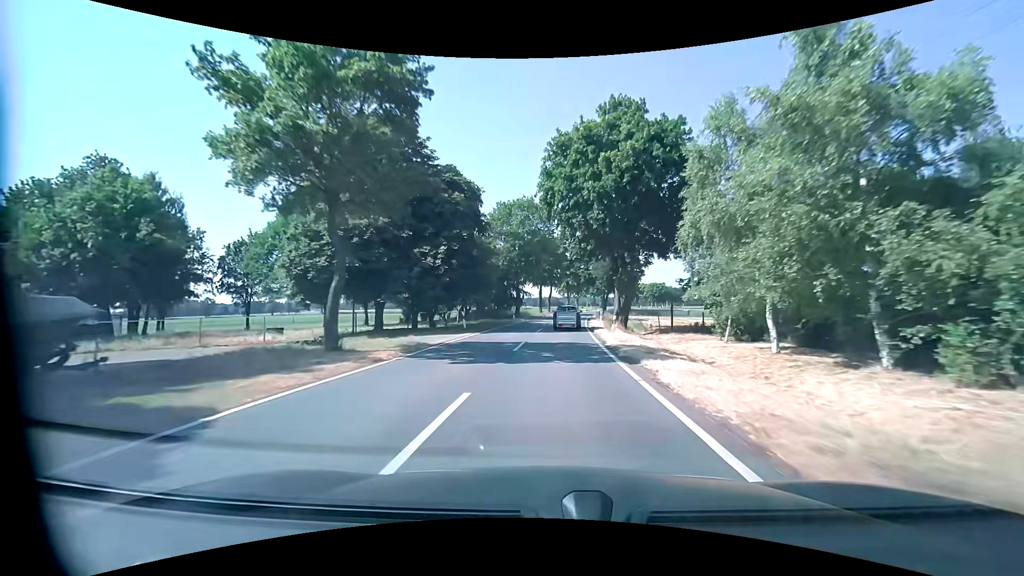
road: tertiary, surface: asphalt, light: Day
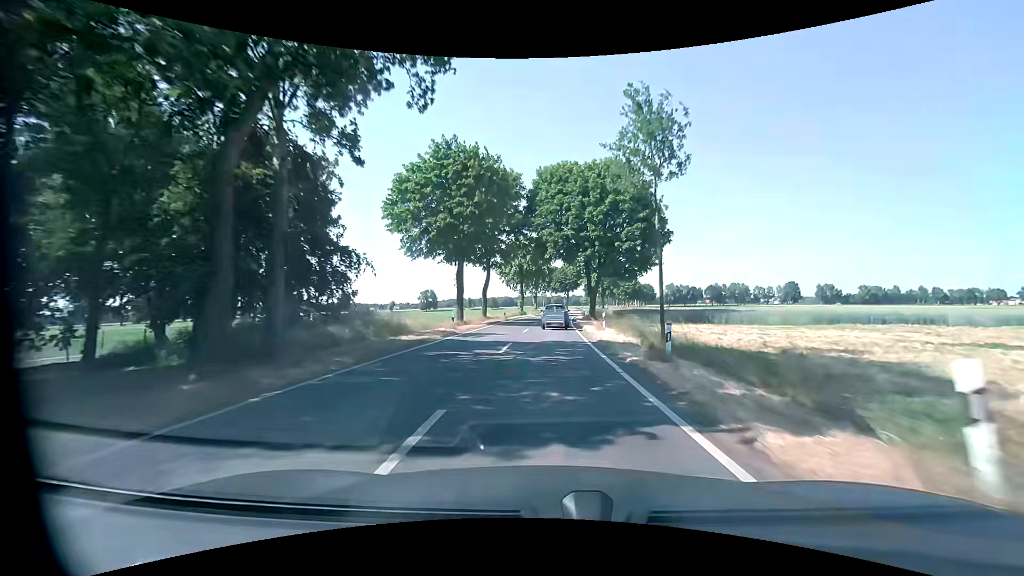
(+2.4, +48.9) m; +6°
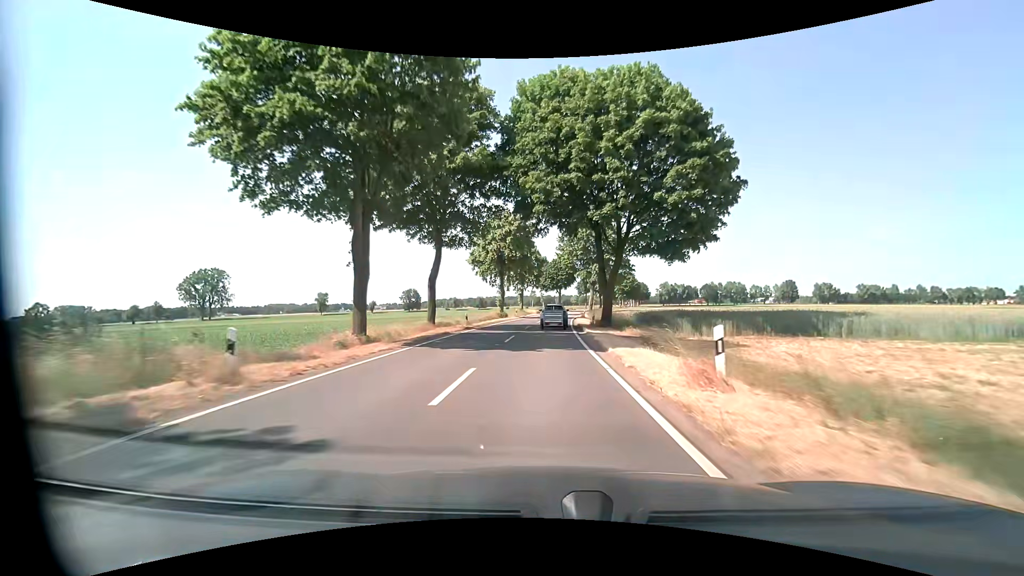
(+0.2, +19.5) m; +1°
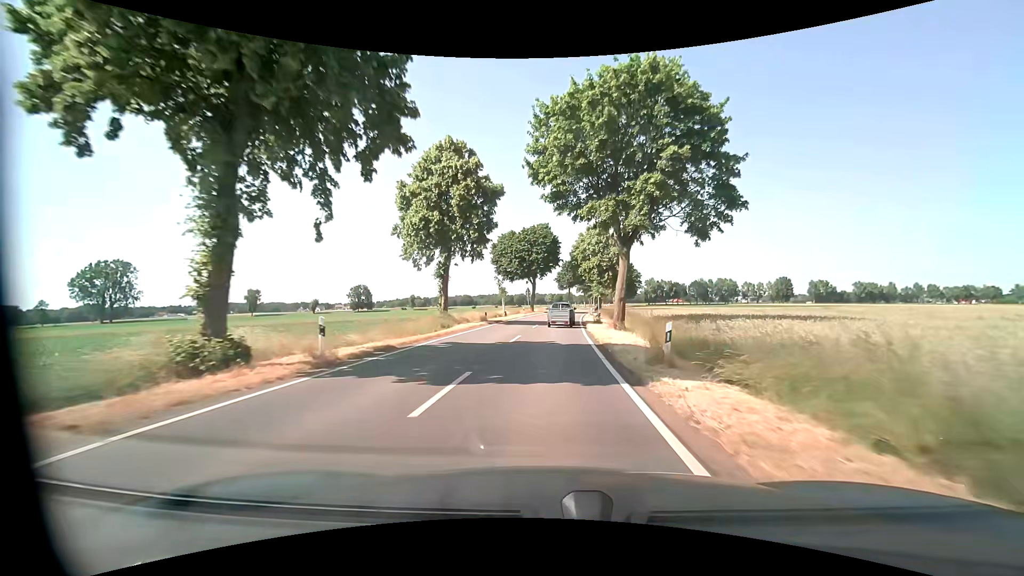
(+1.4, +48.5) m; +3°
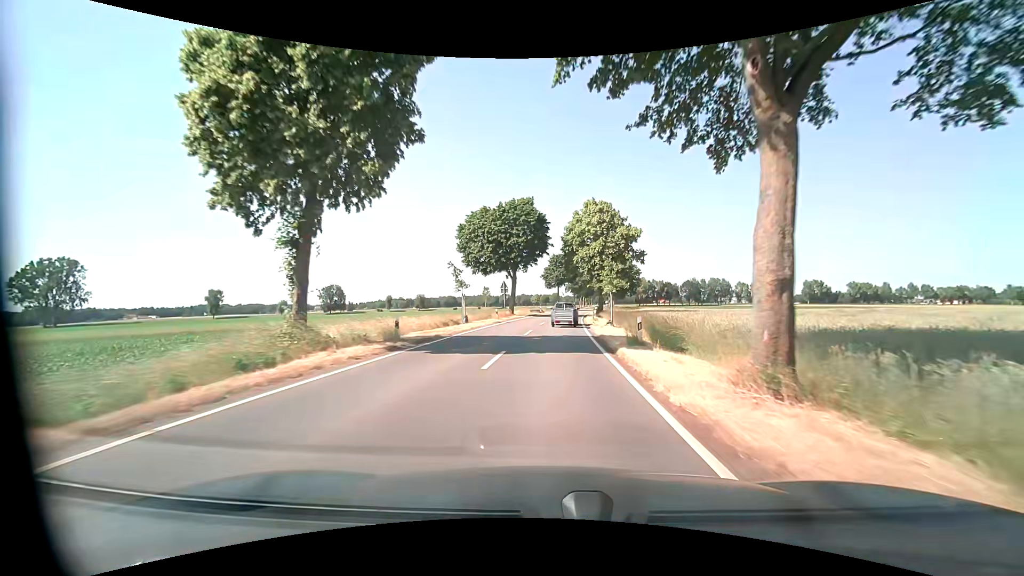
(+0.2, +19.3) m; +2°
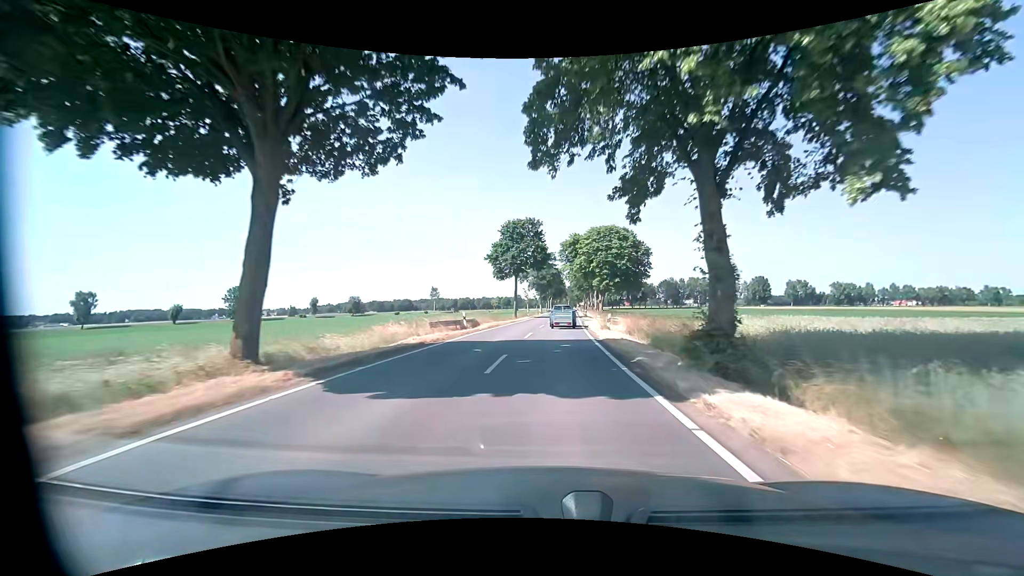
(+1.7, +48.1) m; +4°
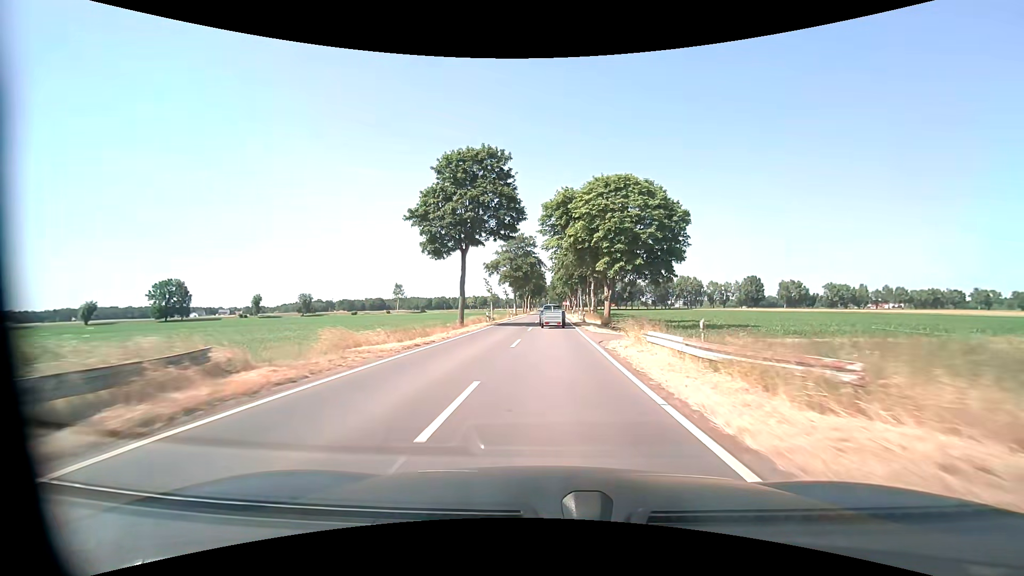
(+0.6, +28.8) m; +2°
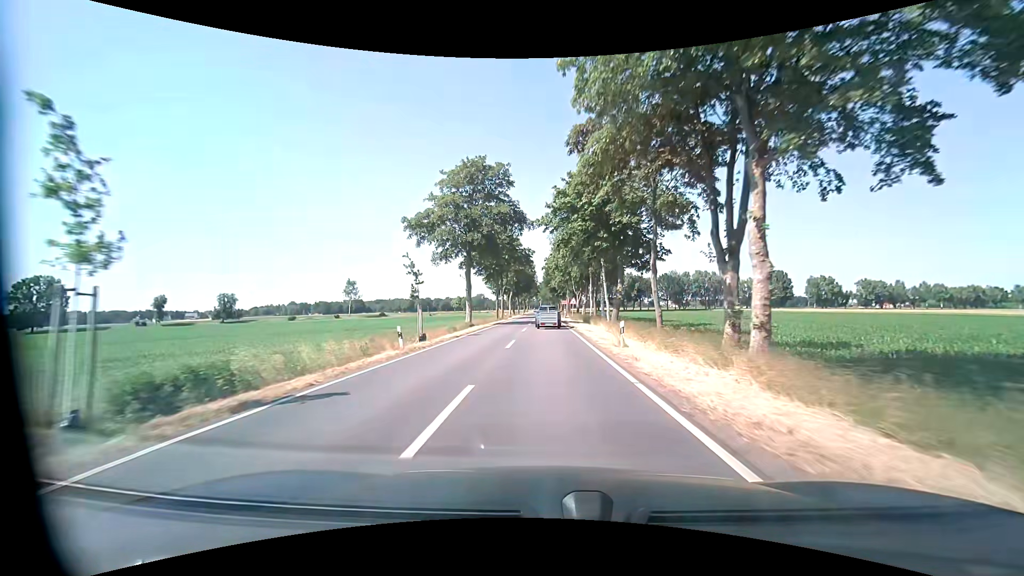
(+0.5, +48.6) m; +1°
(0, +10) (0, +20) (0, +30) (0, +40) (0, +50) (0, +60) (0, +70) (0, +80) (0, +90) (0, +100) m
